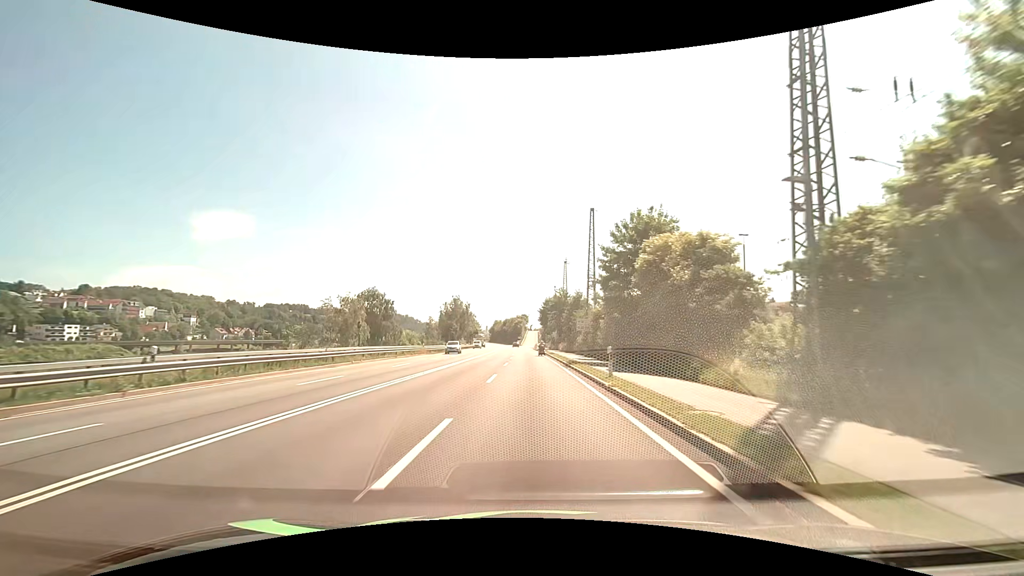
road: primary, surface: asphalt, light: Day
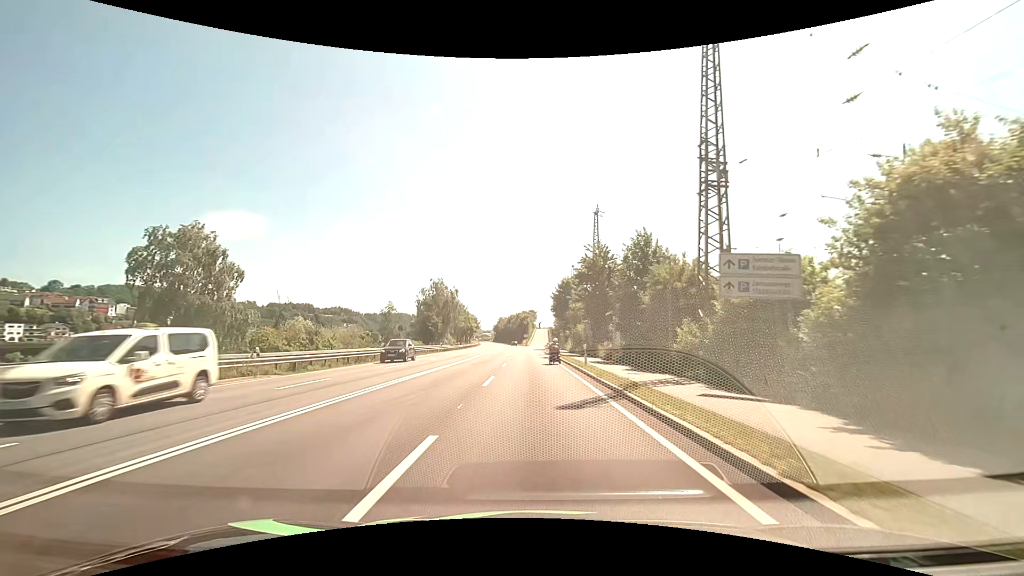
(-0.4, +37.2) m; -1°
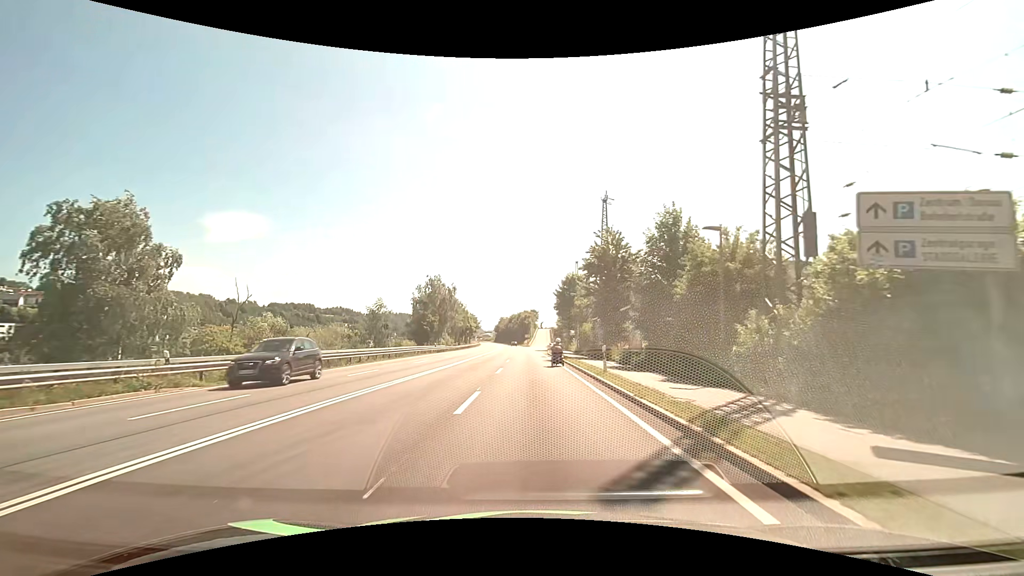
(0.0, +5.7) m; 0°
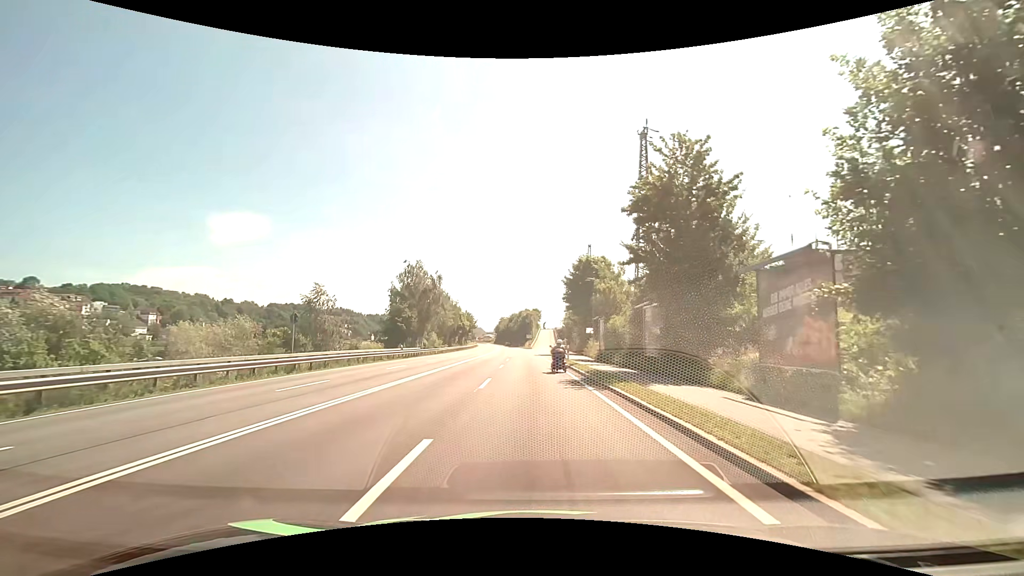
(-0.1, +18.1) m; 0°
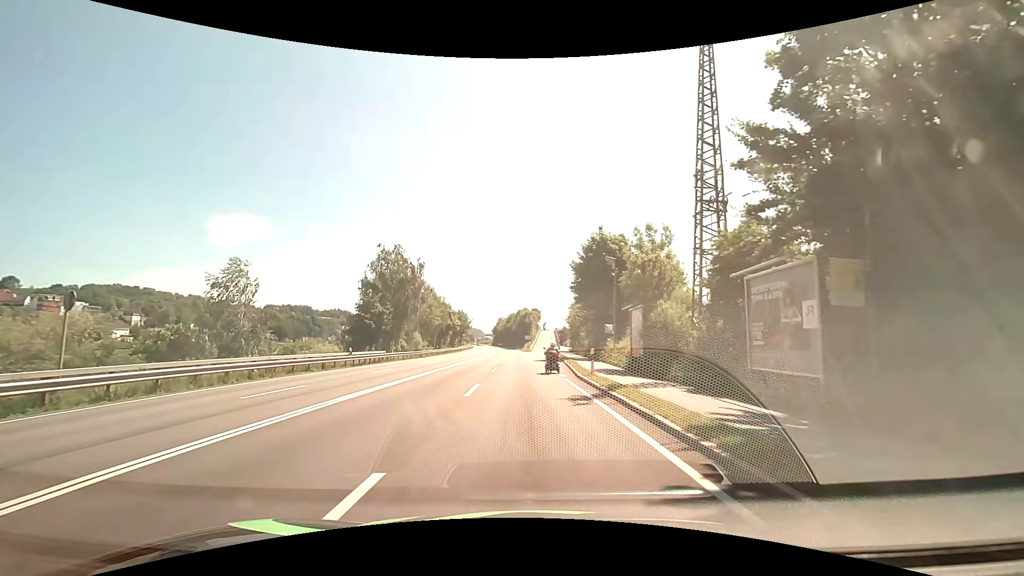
(0.0, +13.7) m; 0°
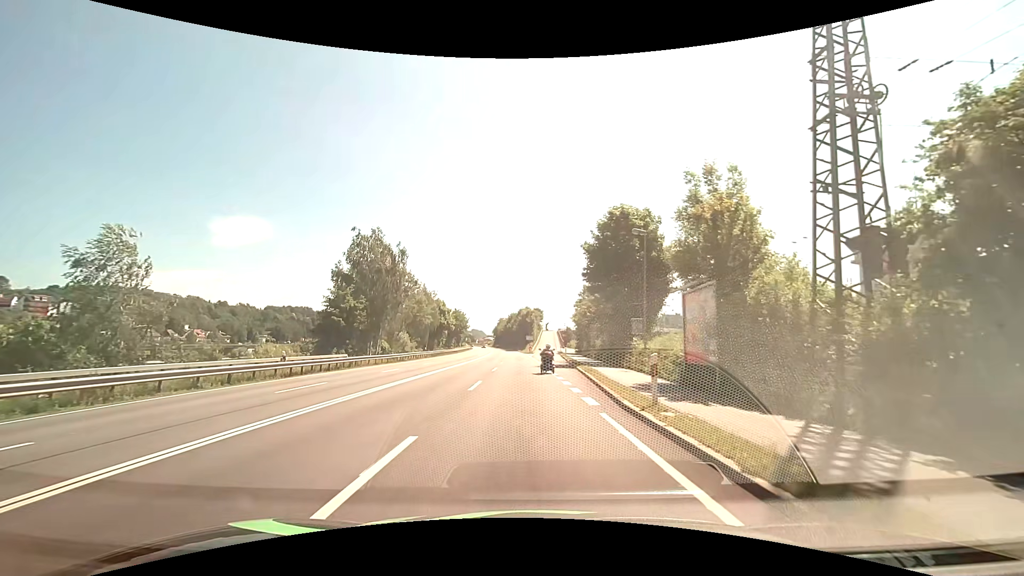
(0.0, +9.9) m; 0°
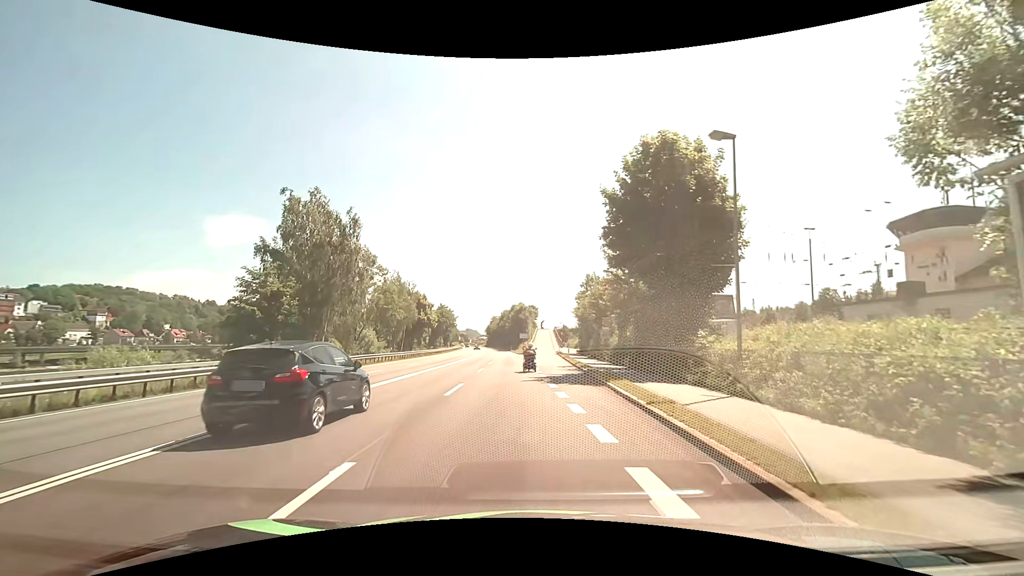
(-0.1, +13.6) m; -1°
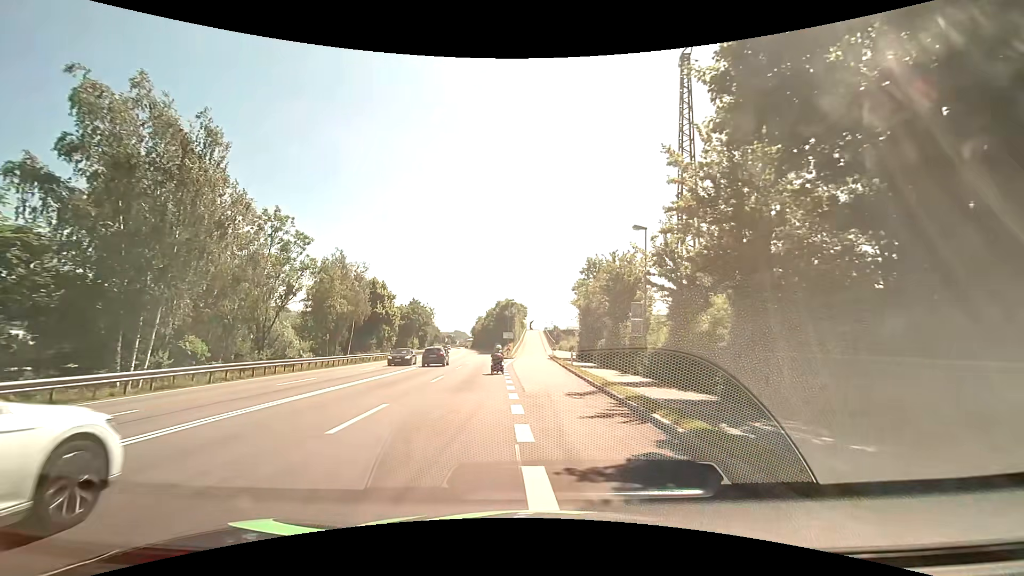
(+0.5, +18.0) m; +2°
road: unclassified
(0, +10) (0, +20) (0, +30) (0, +40) (0, +50) (0, +60) (0, +70) (0, +80) (0, +90) (0, +100) m
